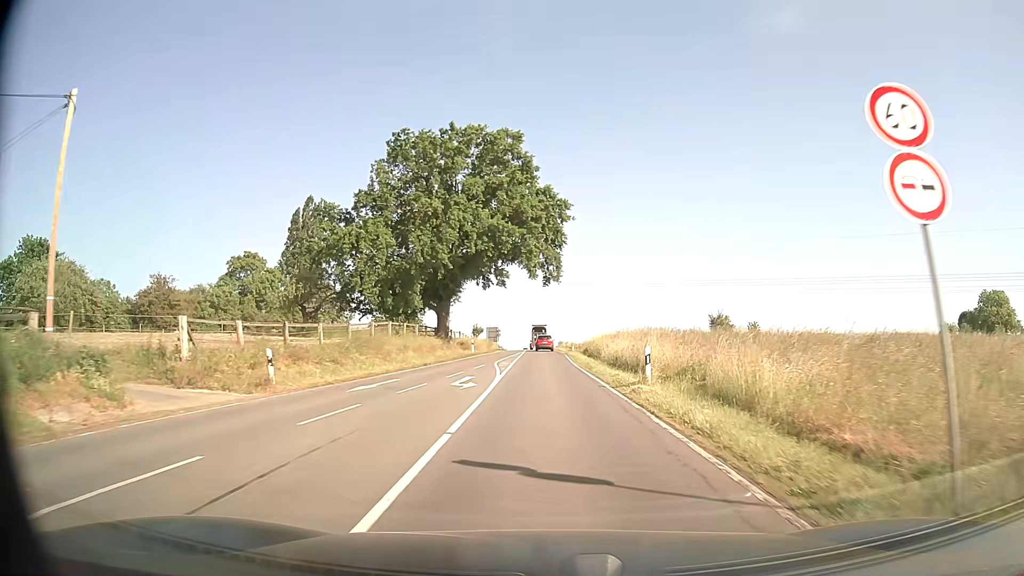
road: secondary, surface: asphalt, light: Day
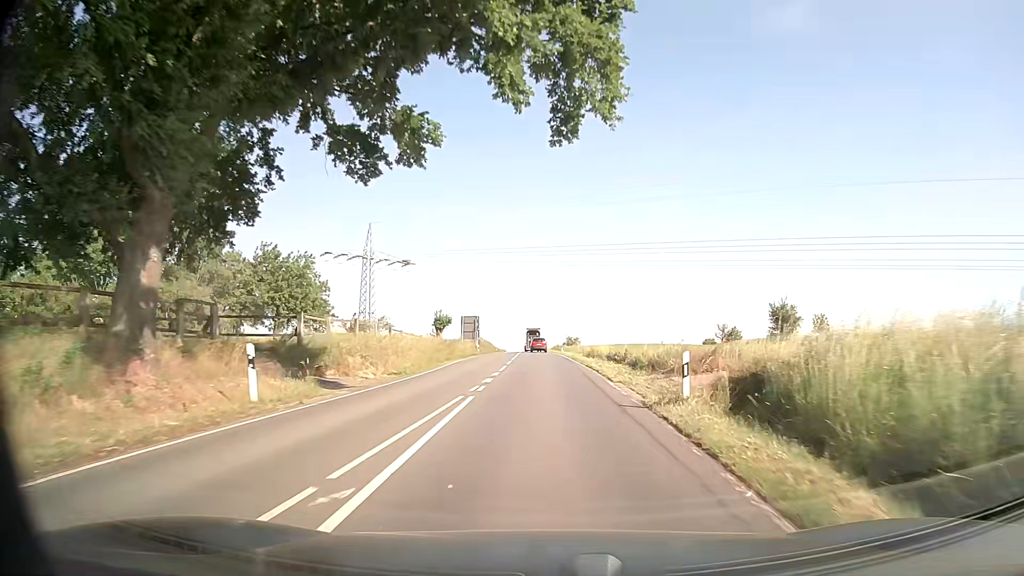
(0.0, +42.6) m; 0°
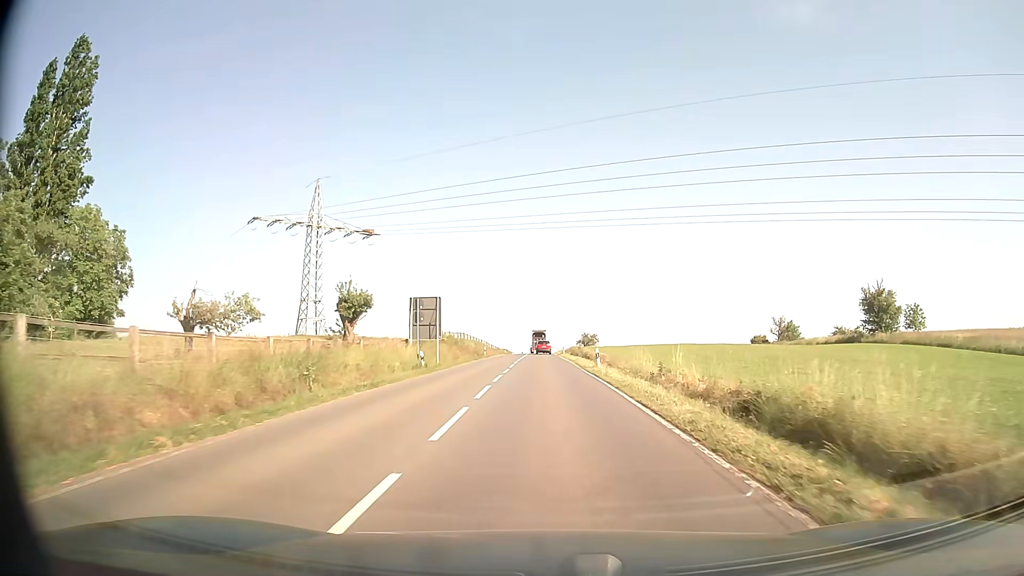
(-0.3, +34.9) m; -1°
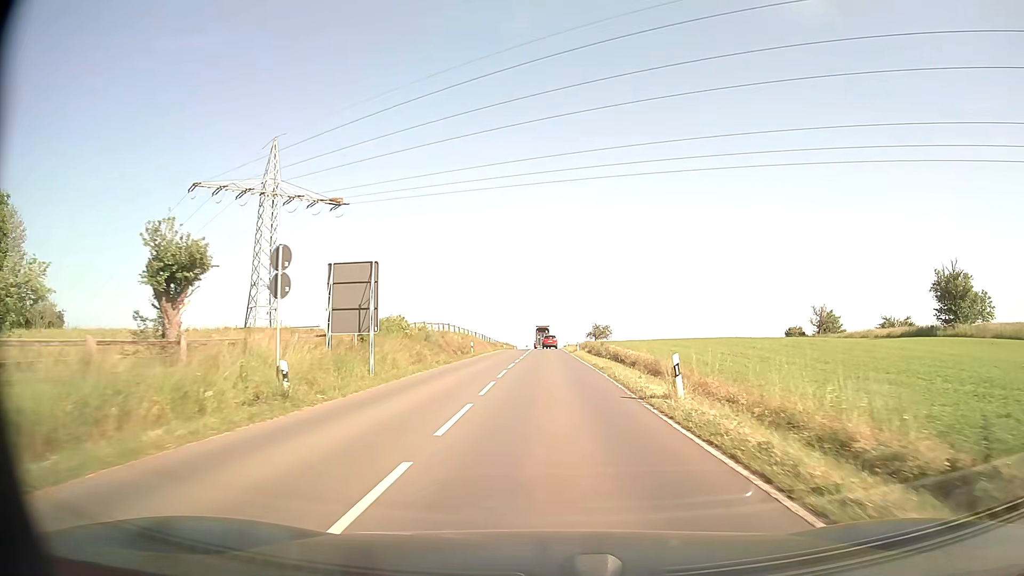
(-0.1, +17.8) m; -1°
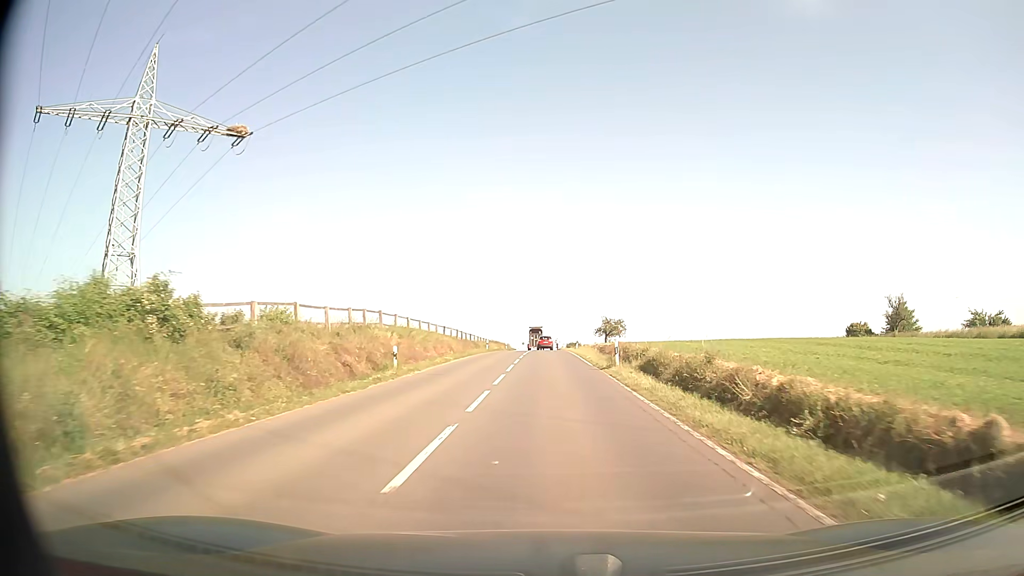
(-0.1, +27.5) m; 0°
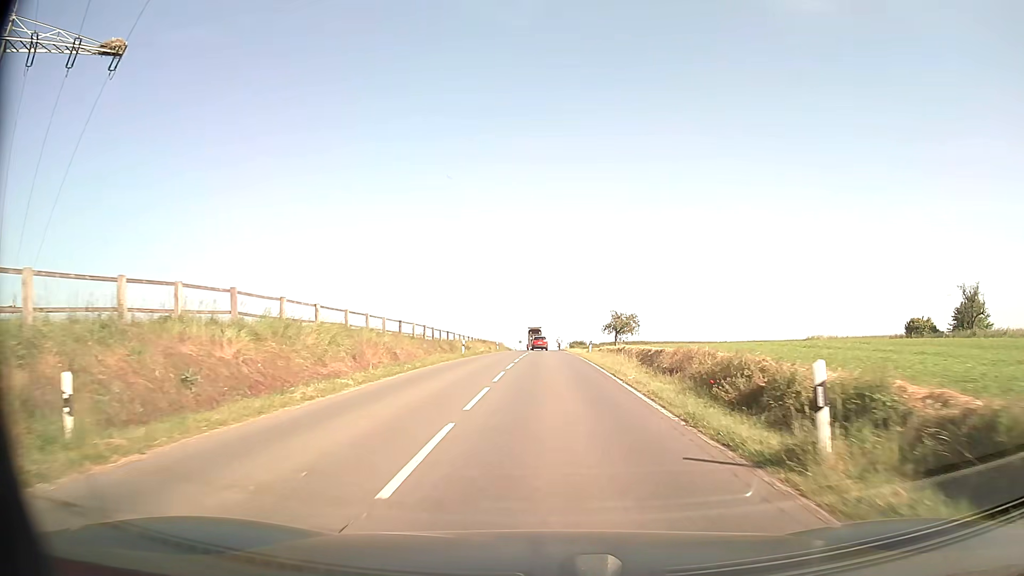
(0.0, +18.3) m; 0°
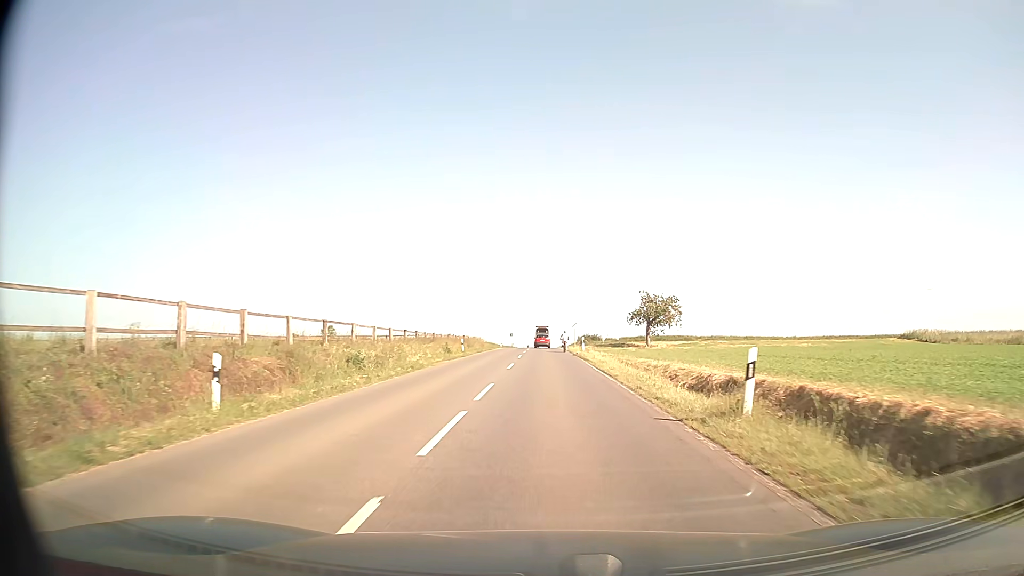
(0.0, +34.0) m; 0°
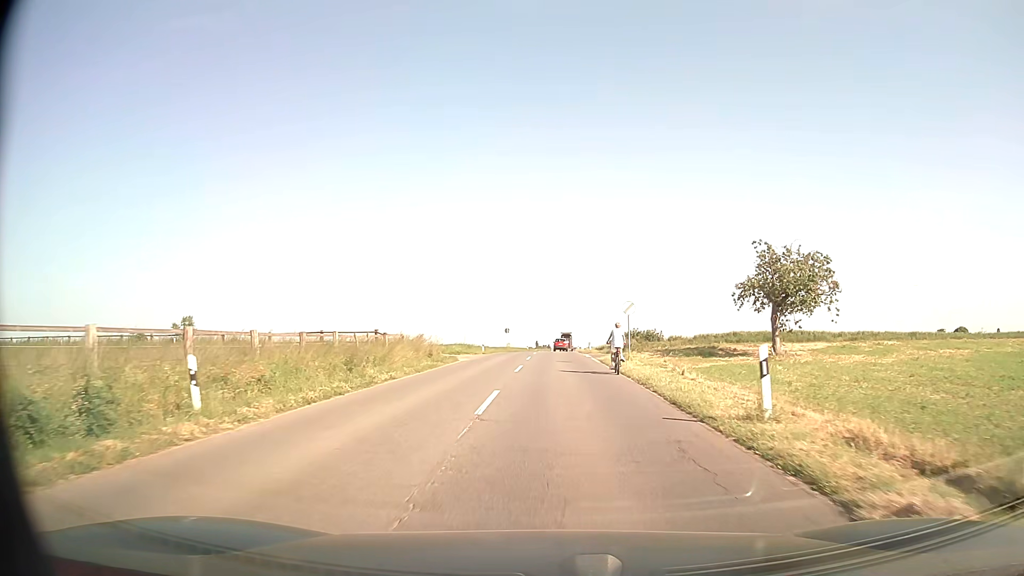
(-0.1, +38.6) m; -1°
(0, +10) (-1, +20) (-1, +30) (-1, +40) (-1, +50) (0, +60) (0, +70) (+1, +80) (+2, +90) (+2, +100) m
